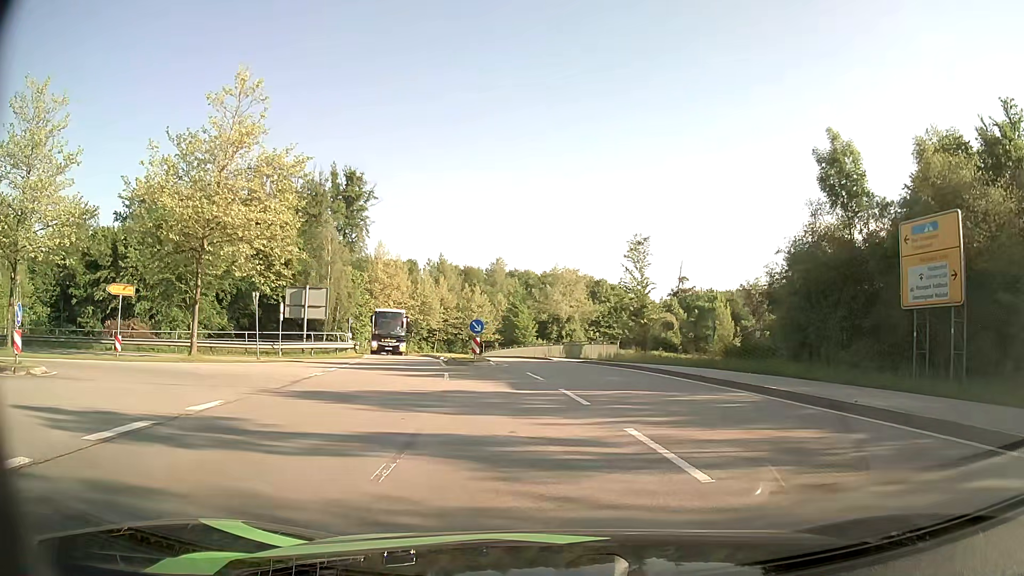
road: secondary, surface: asphalt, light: Day
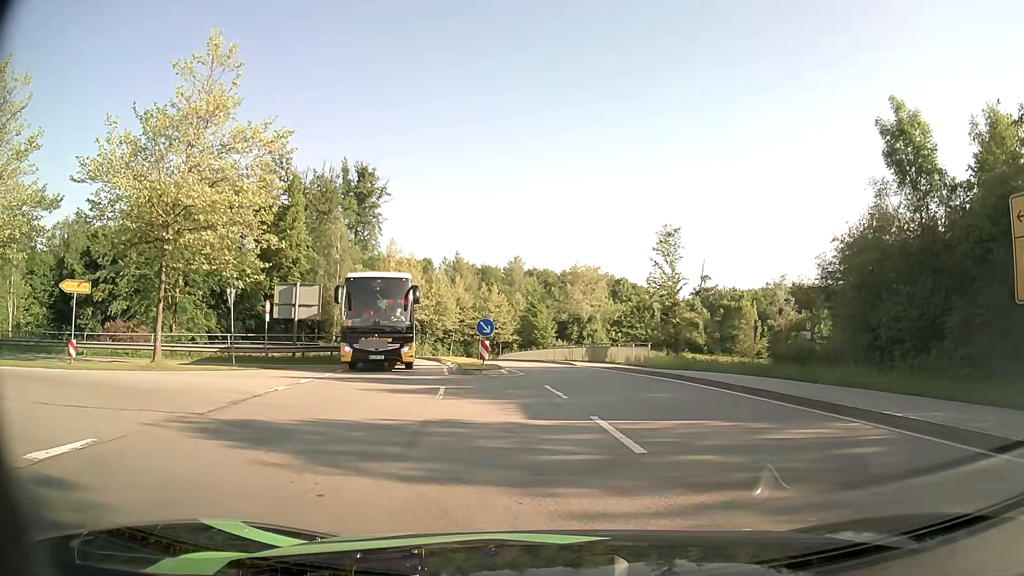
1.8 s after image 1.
(-0.1, +4.3) m; -2°
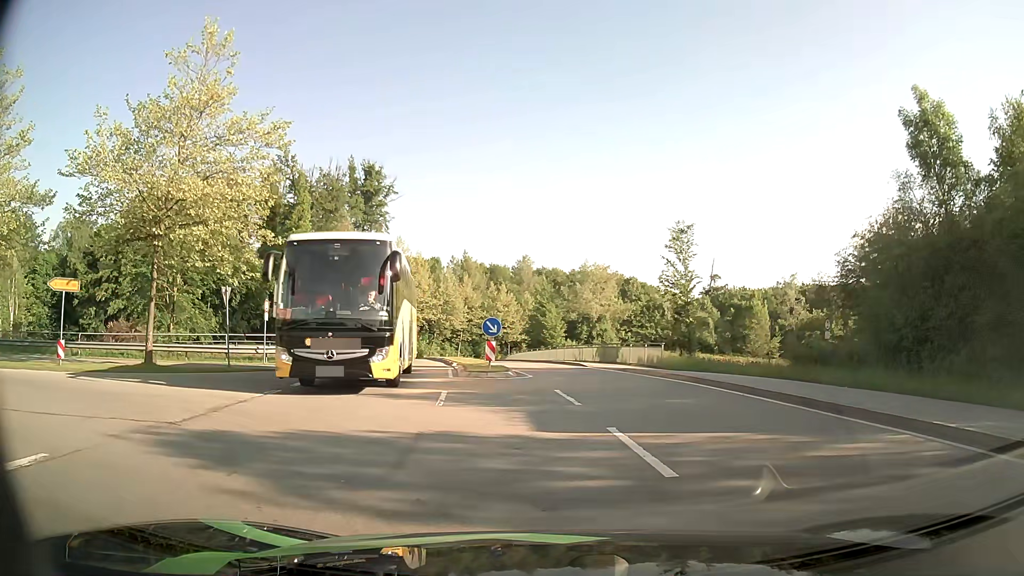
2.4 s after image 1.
(0.0, +1.2) m; 0°
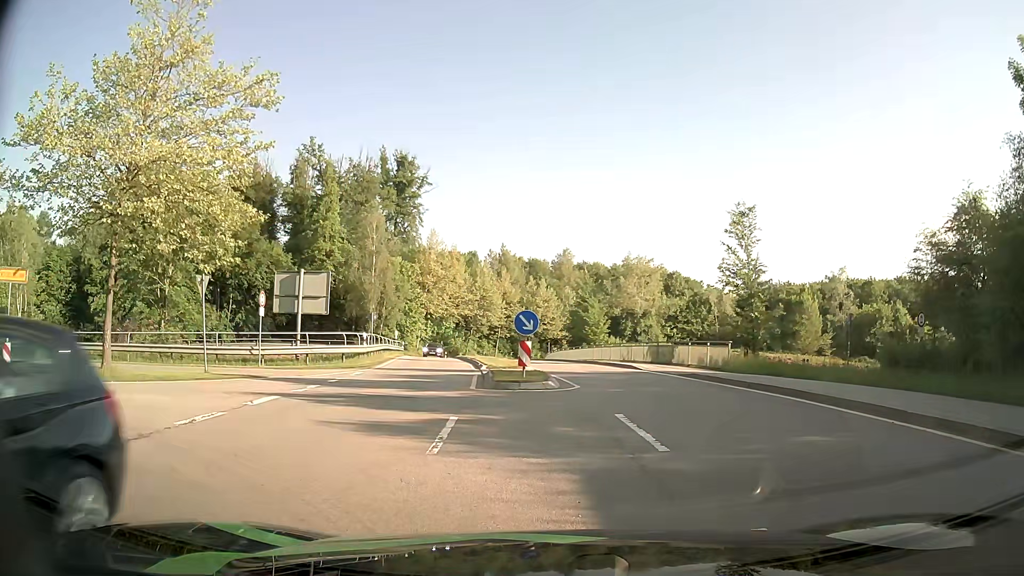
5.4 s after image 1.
(-0.2, +4.8) m; -3°
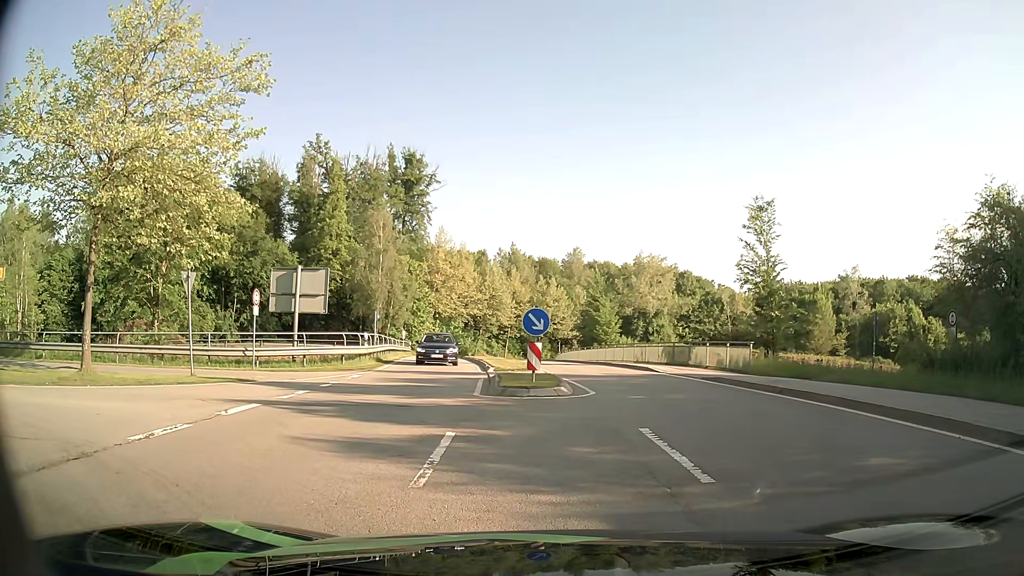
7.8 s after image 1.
(-0.1, +1.5) m; -3°
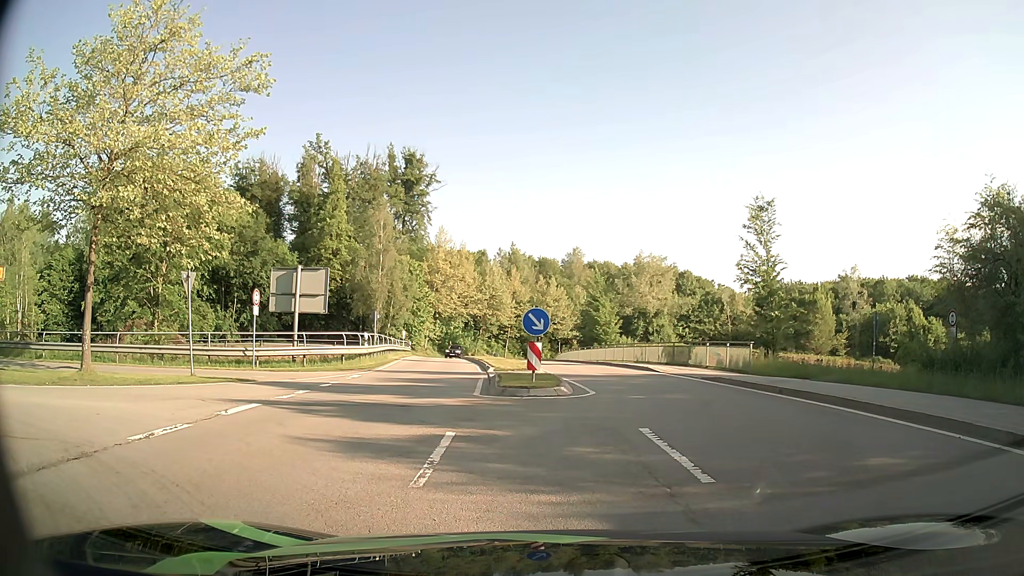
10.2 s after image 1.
(0.0, 0.0) m; 0°
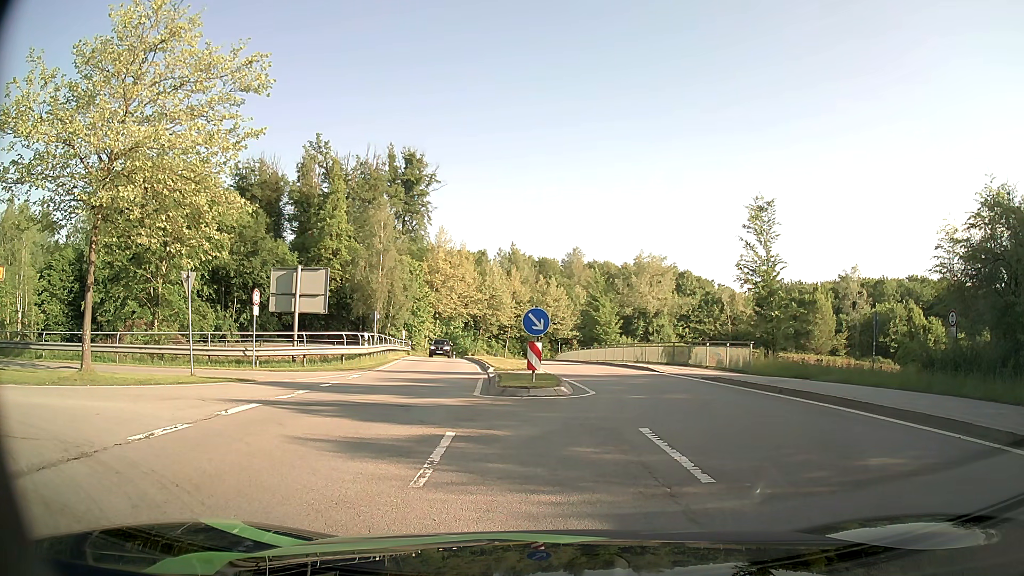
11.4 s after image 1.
(0.0, 0.0) m; 0°
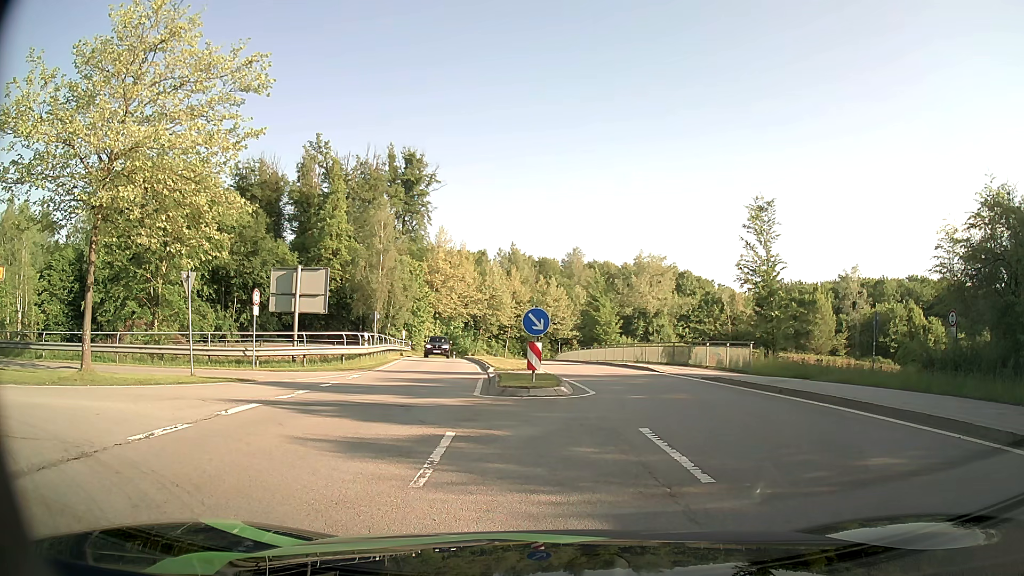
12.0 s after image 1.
(0.0, 0.0) m; 0°
(-4, +9) (-13, +10) (-23, +7) (-32, +3) (-41, -1) (-50, -6) (-59, -11) (-68, -14) (-78, -16) (-88, -14) m
